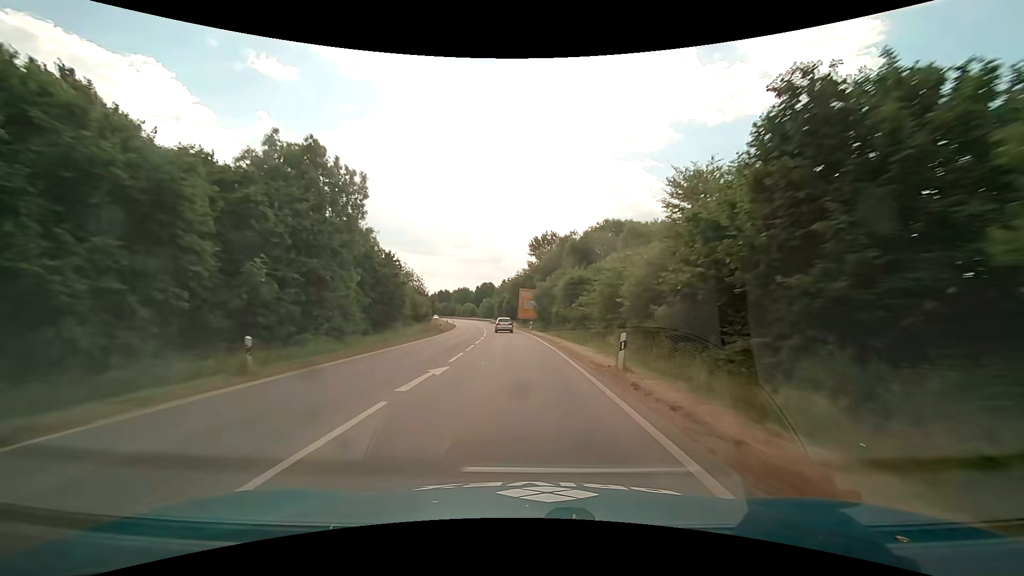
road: primary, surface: asphalt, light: Day
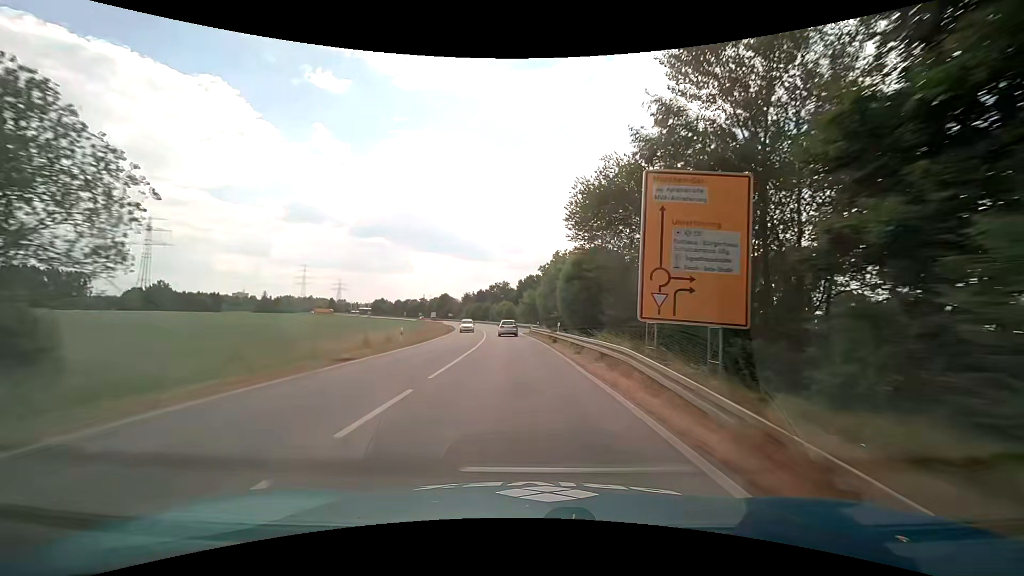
(-3.5, +63.0) m; -6°
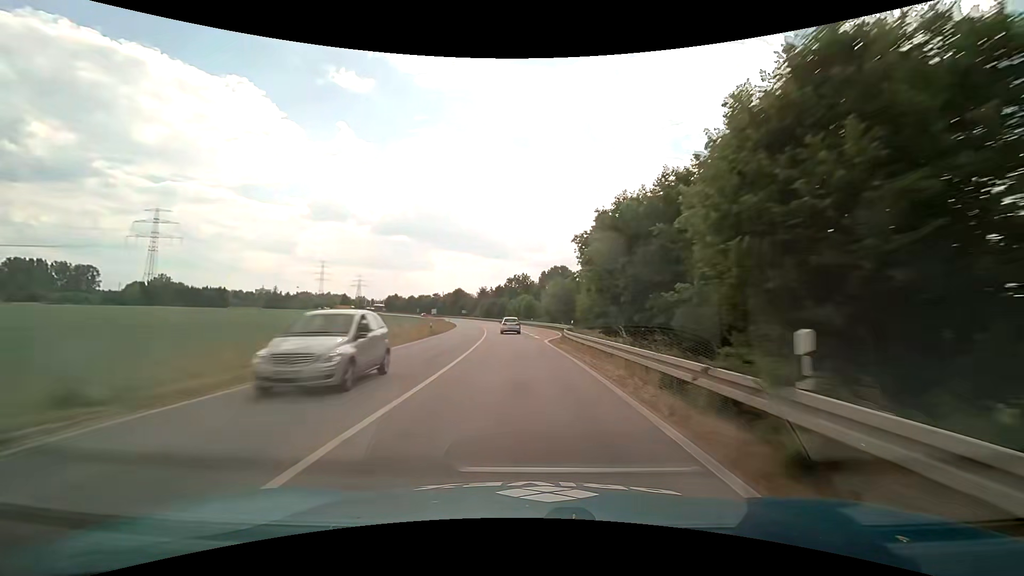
(-0.6, +24.8) m; -3°
(0, +10) (0, +20) (-1, +30) (-1, +40) (-2, +50) (-3, +60) (-4, +70) (-5, +80) (-6, +90) (-7, +100) m
